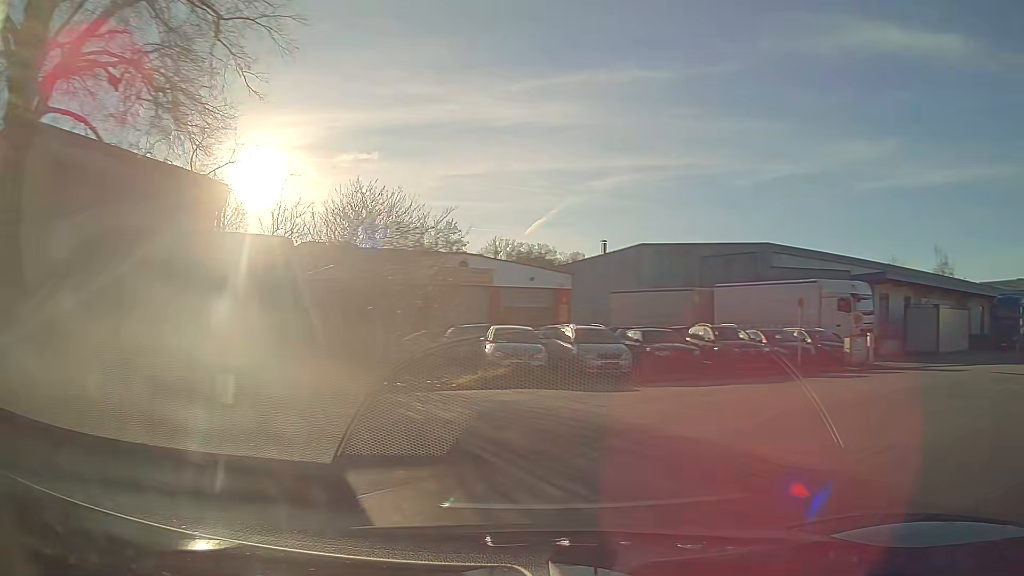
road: residential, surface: asphalt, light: Day
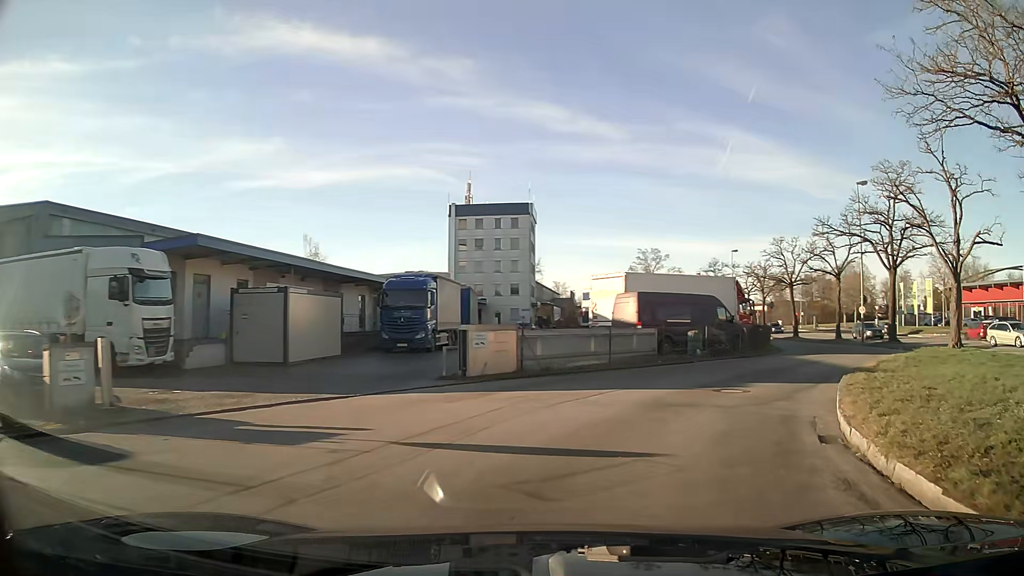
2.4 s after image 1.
(+7.3, +12.9) m; +51°
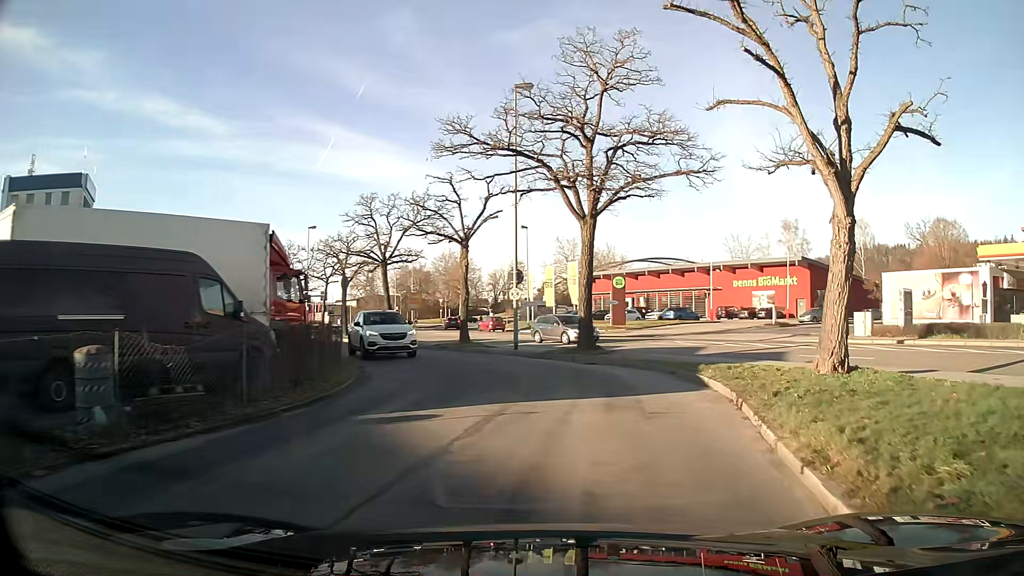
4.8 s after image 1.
(+5.7, +17.6) m; +32°
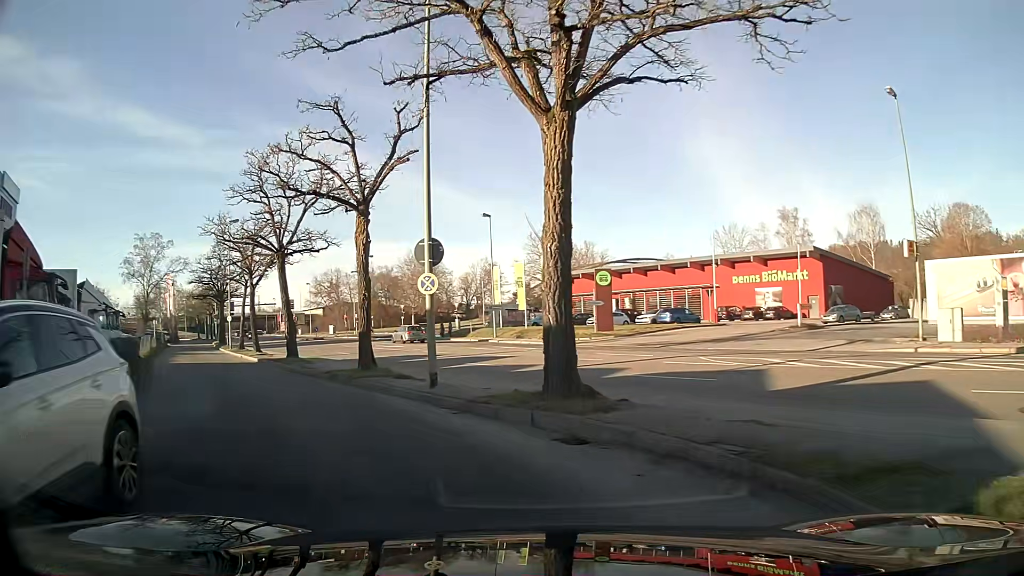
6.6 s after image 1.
(+0.3, +11.2) m; -4°
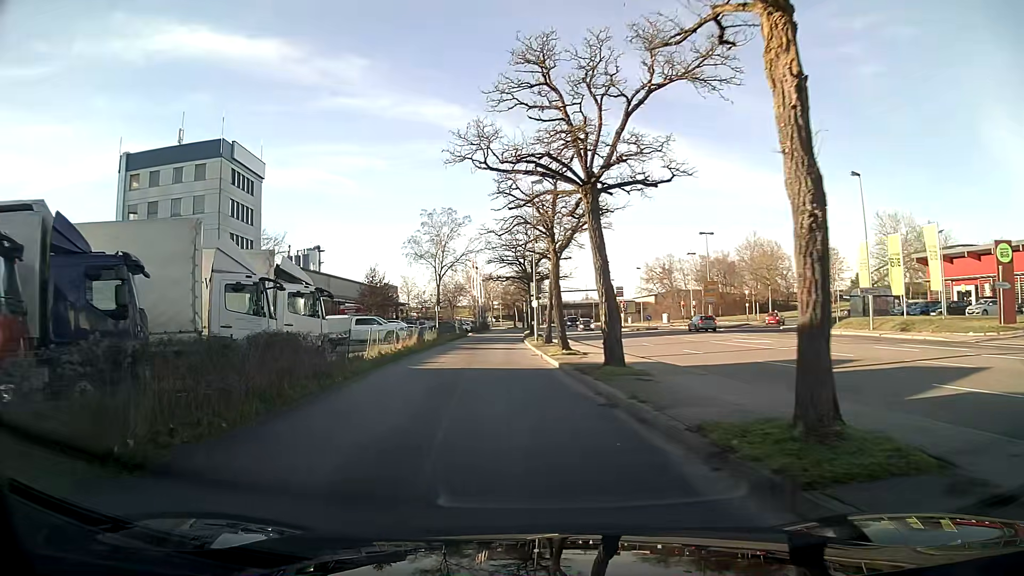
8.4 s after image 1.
(-3.1, +11.9) m; -25°
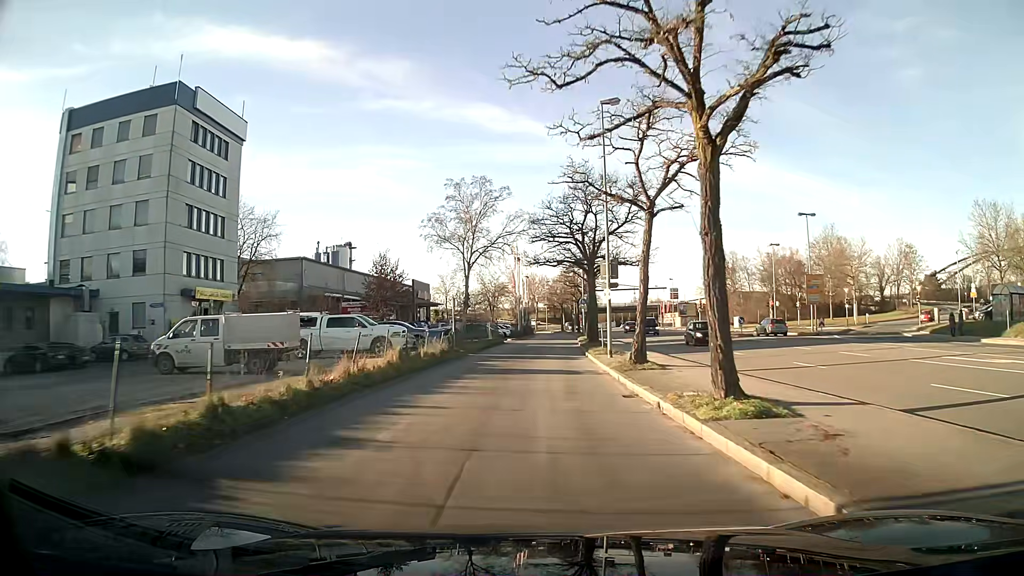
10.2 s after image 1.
(-0.5, +16.8) m; -2°
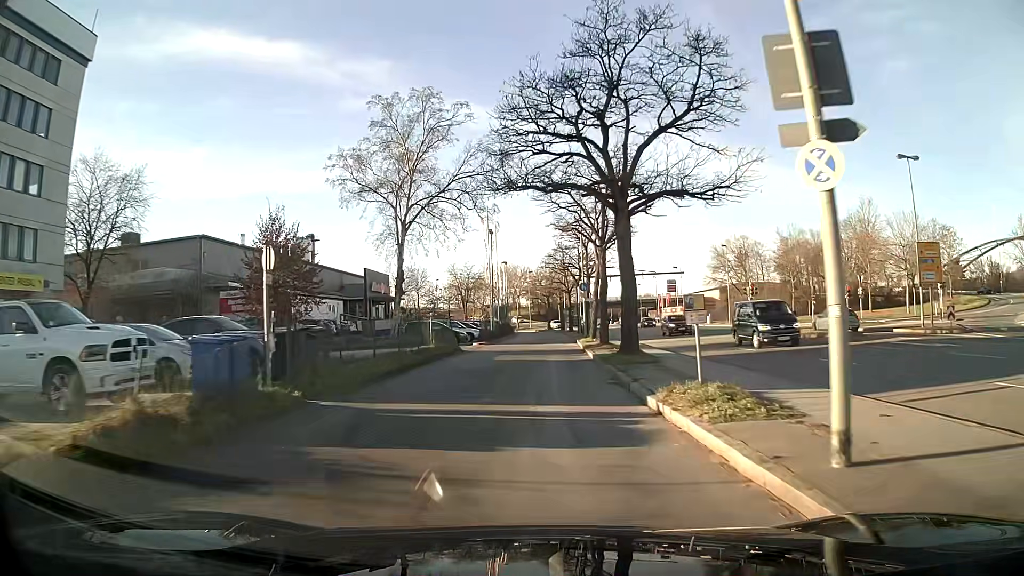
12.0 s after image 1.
(+0.3, +20.8) m; +1°
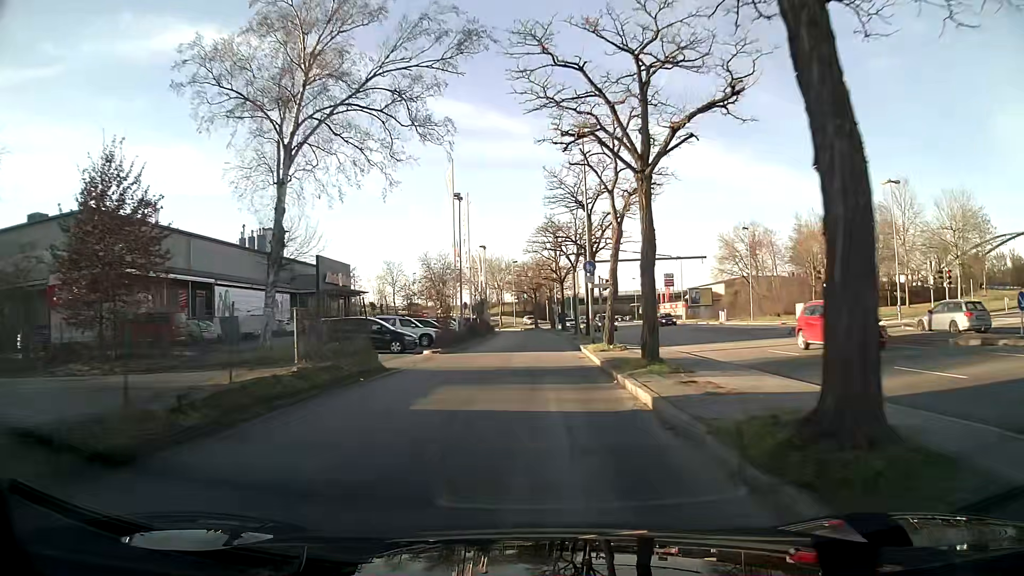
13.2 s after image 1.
(+0.1, +14.5) m; +1°
(0, +10) (0, +20) (0, +30) (0, +40) (0, +50) (0, +60) (-1, +70) (-2, +80) (-3, +90) (-7, +99) m
